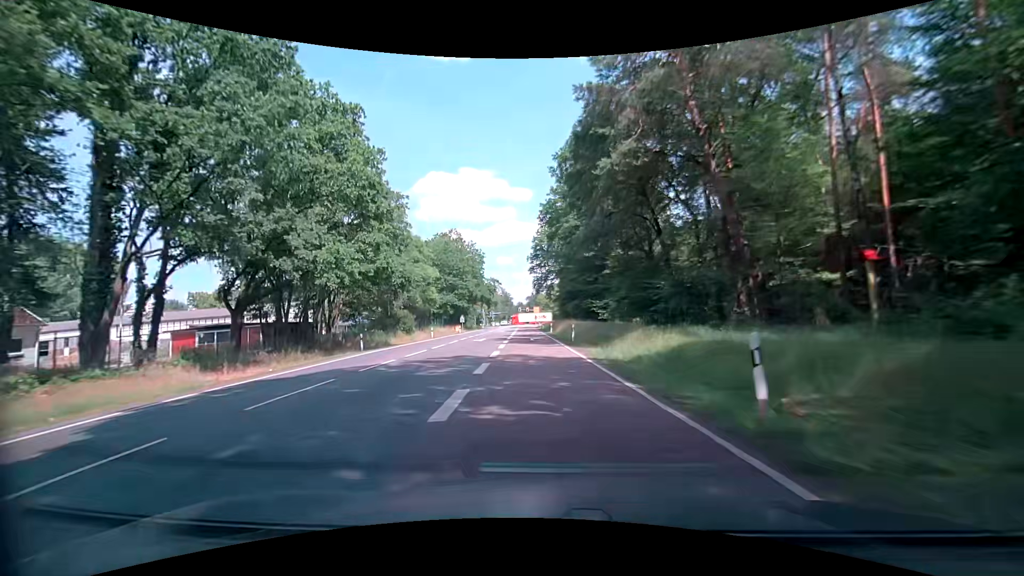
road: secondary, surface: asphalt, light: Day
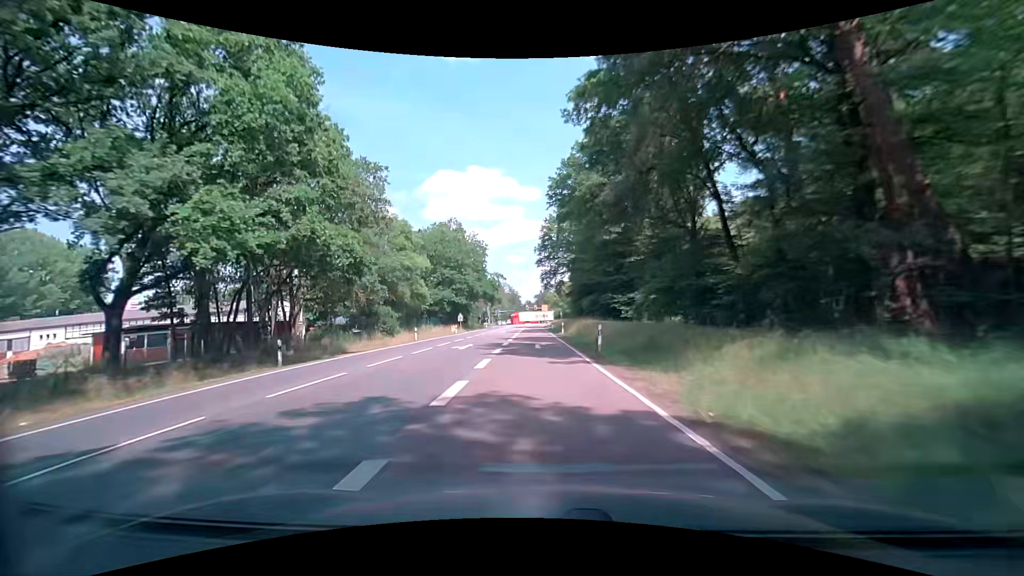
(-0.3, +10.9) m; -1°
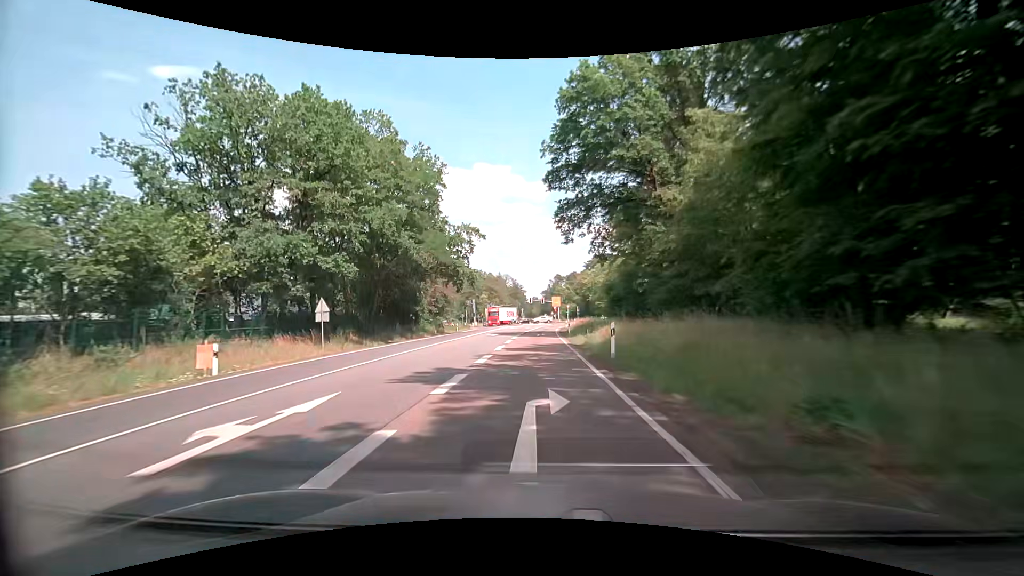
(-1.4, +53.7) m; -2°
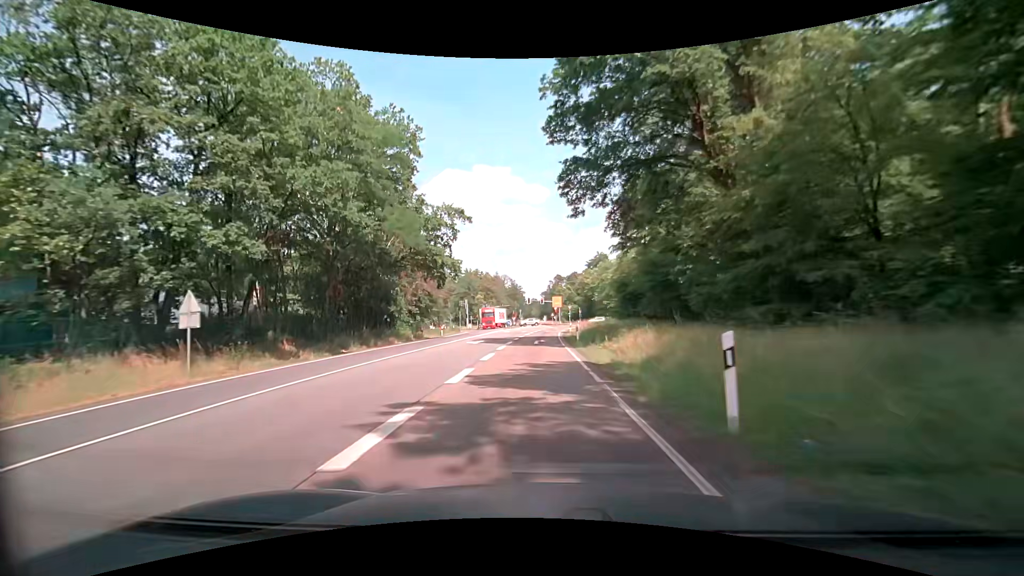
(+0.1, +10.4) m; +1°
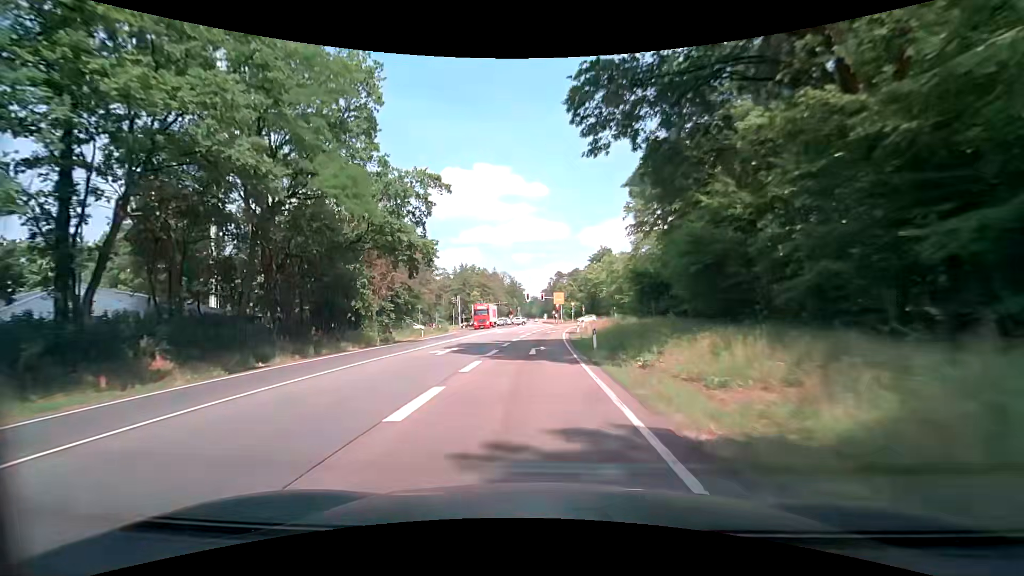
(0.0, +10.2) m; +1°
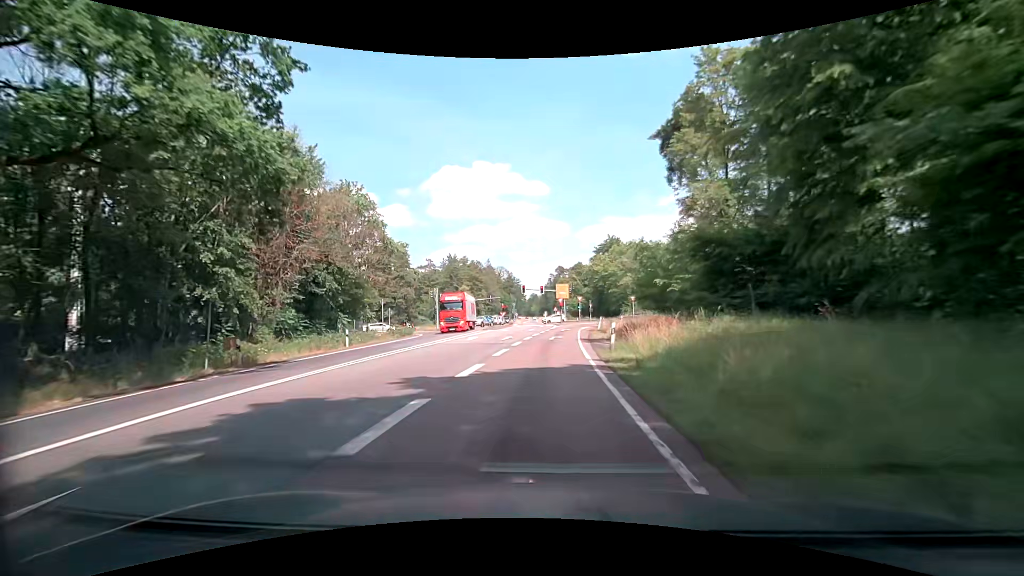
(-0.2, +19.7) m; 0°
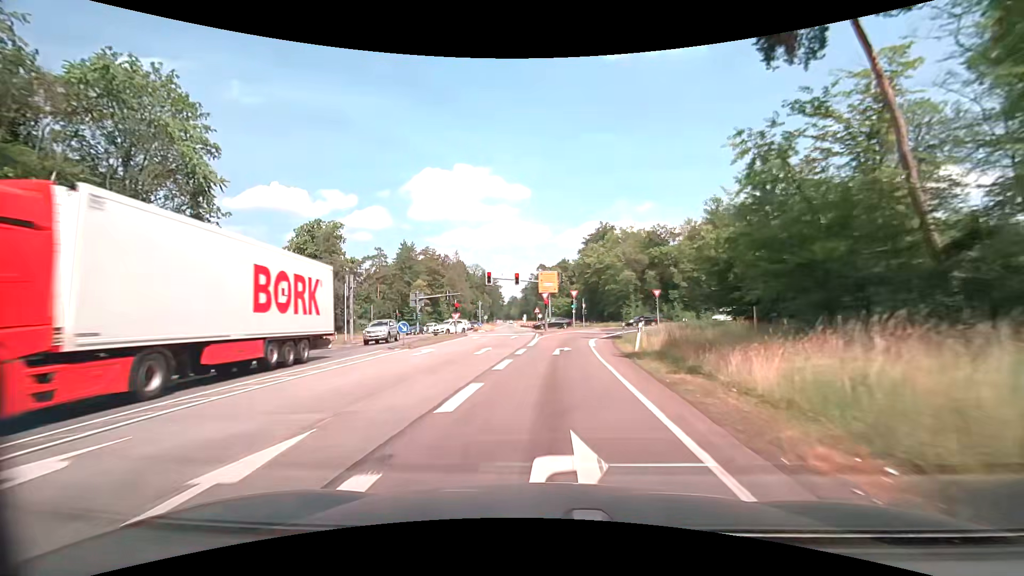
(0.0, +27.6) m; +1°
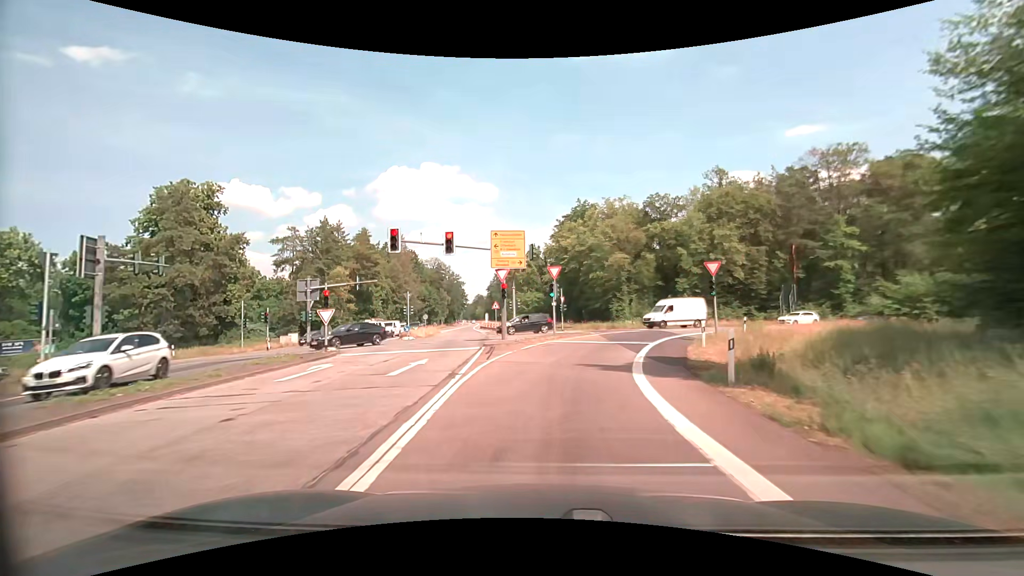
(+0.4, +24.1) m; +3°
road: secondary_link
(0, +10) (+2, +20) (+5, +29) (+10, +38) (+18, +45) (+26, +50) (+35, +55) (+44, +59) (+53, +63) (+62, +68) m
